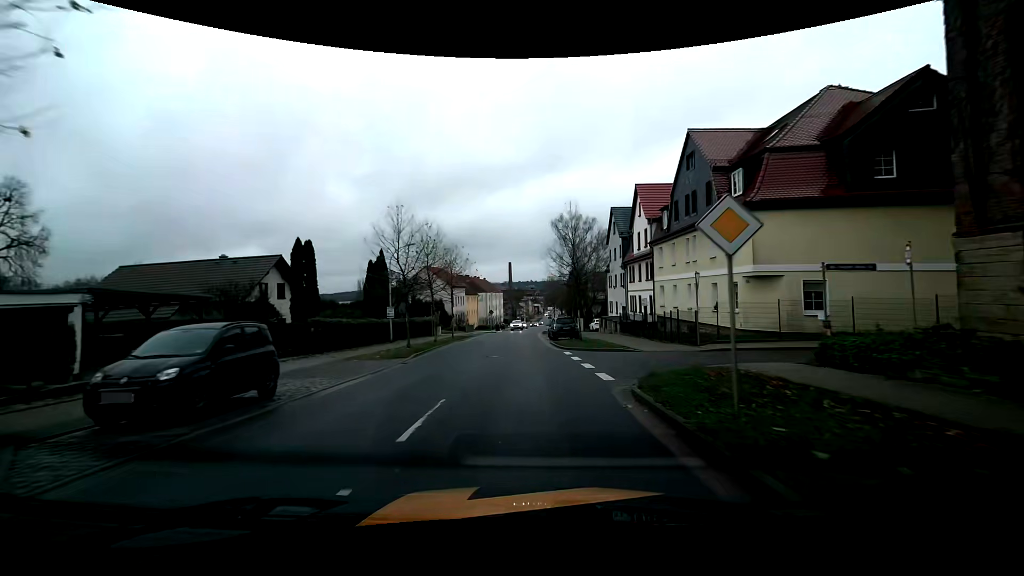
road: tertiary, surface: asphalt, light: Day
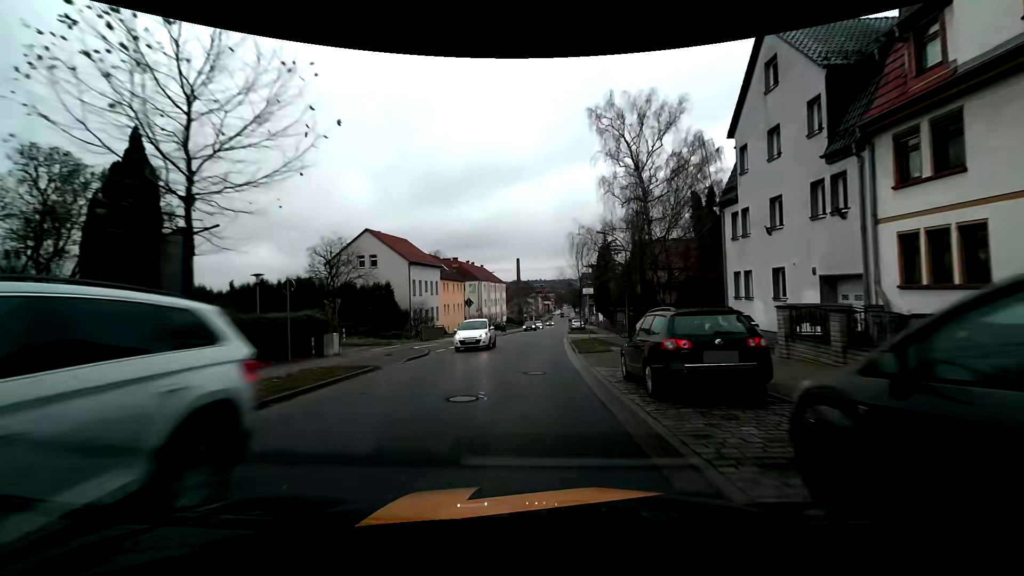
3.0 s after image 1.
(-0.5, +34.1) m; -1°
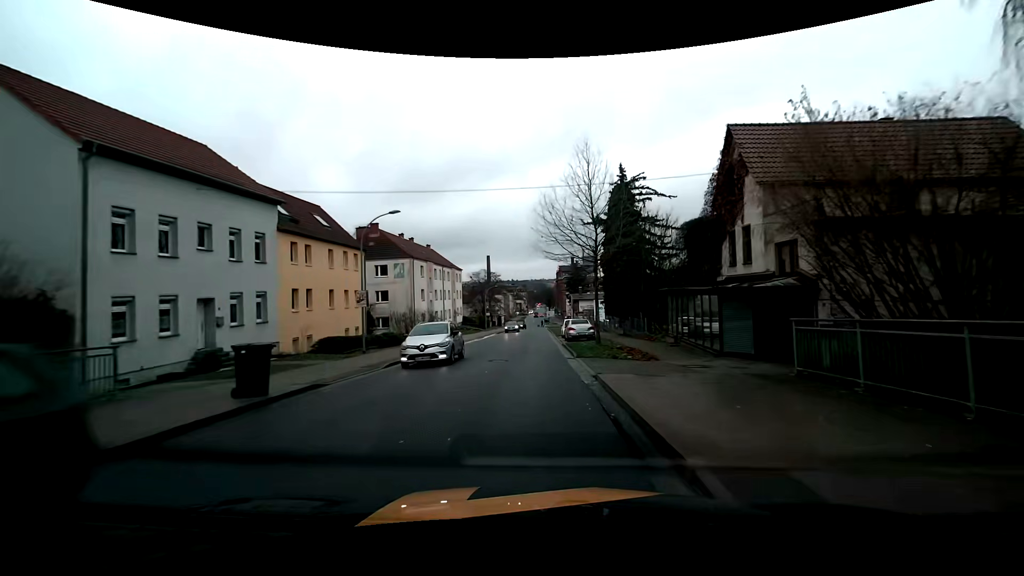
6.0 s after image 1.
(+0.9, +33.7) m; +3°
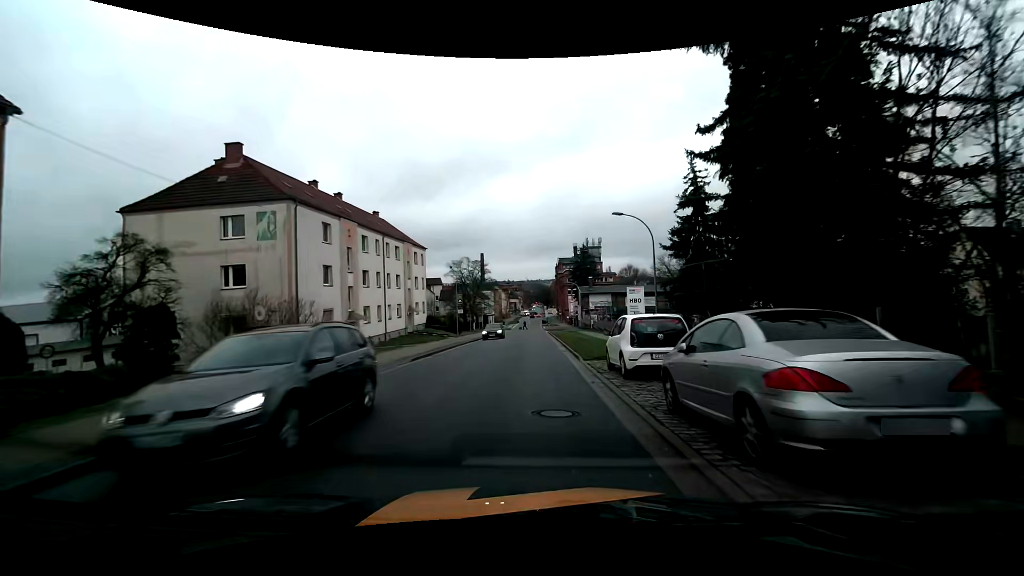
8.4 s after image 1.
(+0.1, +27.4) m; 0°
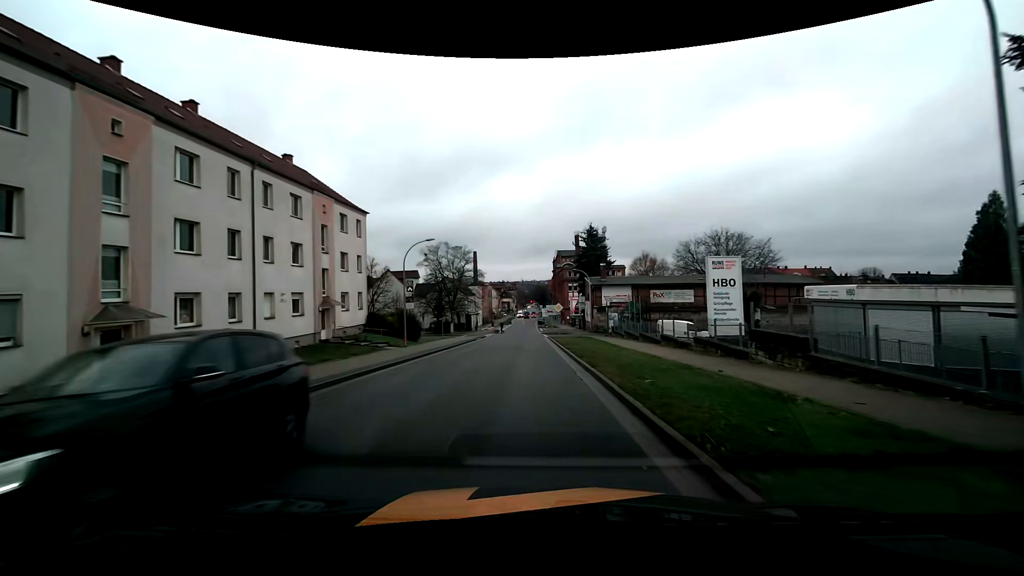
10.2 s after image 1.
(+0.1, +20.9) m; 0°
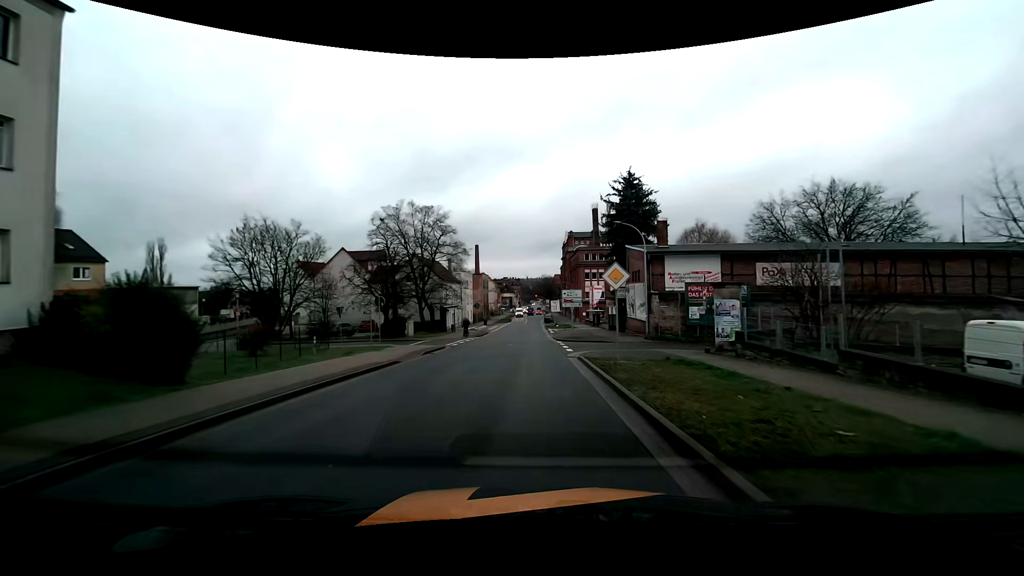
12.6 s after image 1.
(0.0, +28.0) m; 0°
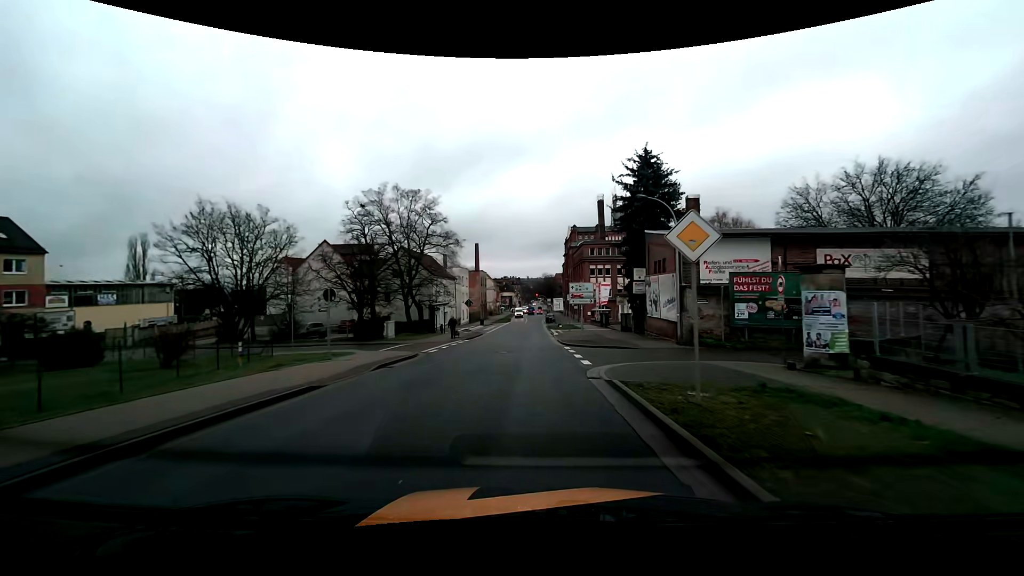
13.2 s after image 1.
(0.0, +7.0) m; 0°
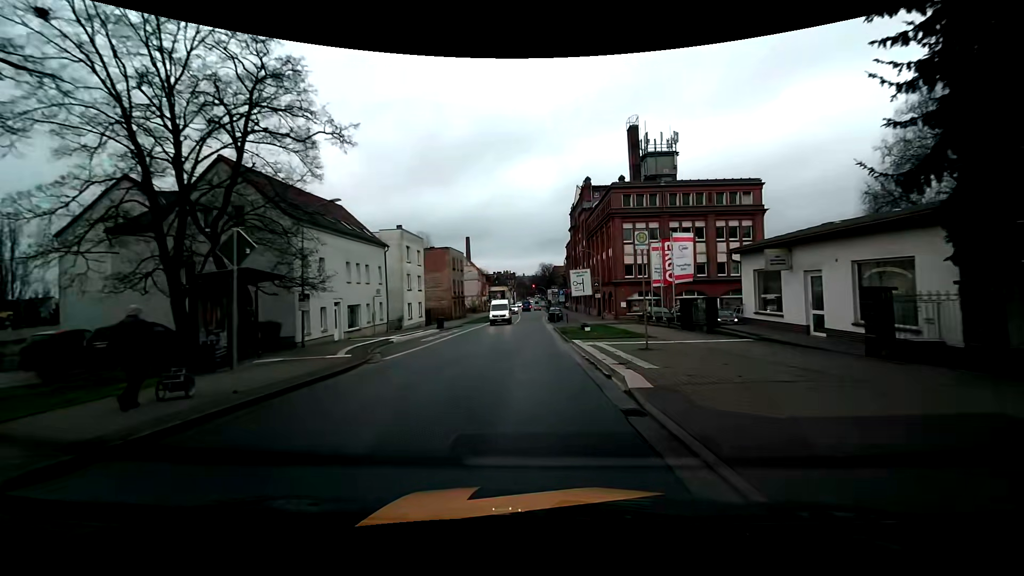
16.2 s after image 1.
(0.0, +34.4) m; 0°
(0, +10) (0, +20) (0, +30) (0, +40) (0, +50) (0, +60) (0, +70) (0, +80) (0, +90) (0, +100) m
